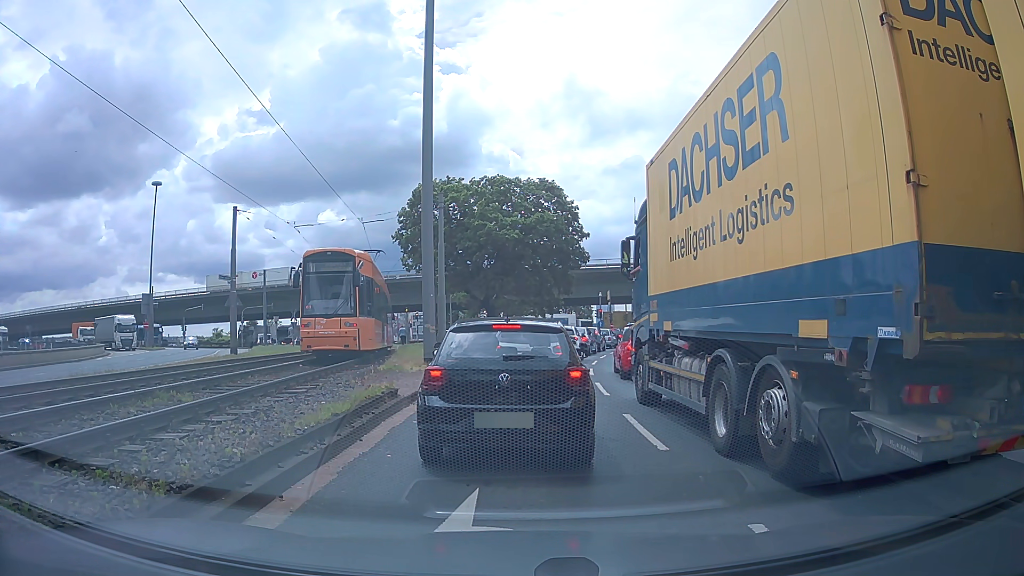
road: primary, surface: asphalt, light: Day
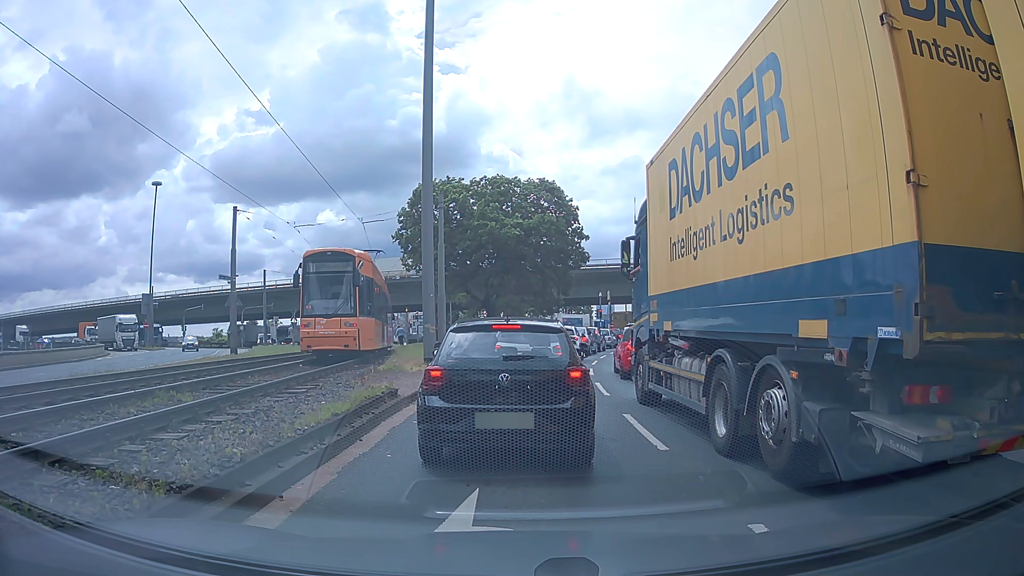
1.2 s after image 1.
(0.0, 0.0) m; 0°
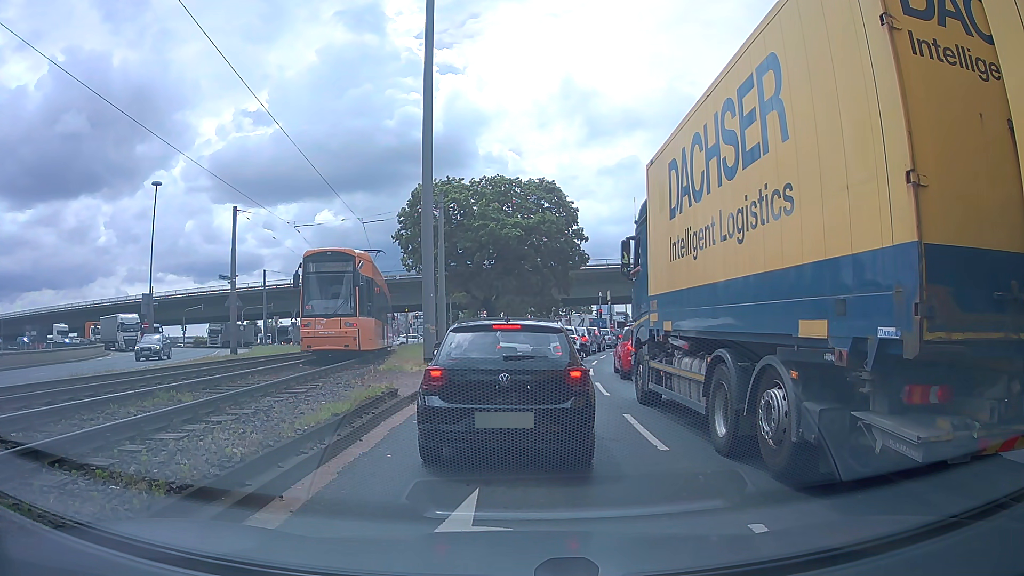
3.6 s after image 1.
(0.0, 0.0) m; 0°
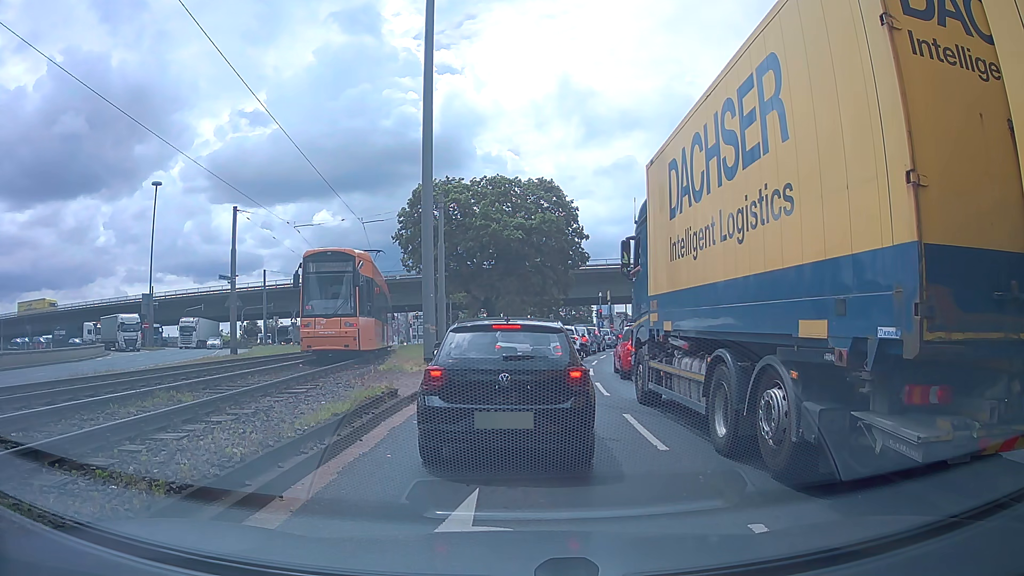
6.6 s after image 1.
(0.0, 0.0) m; 0°
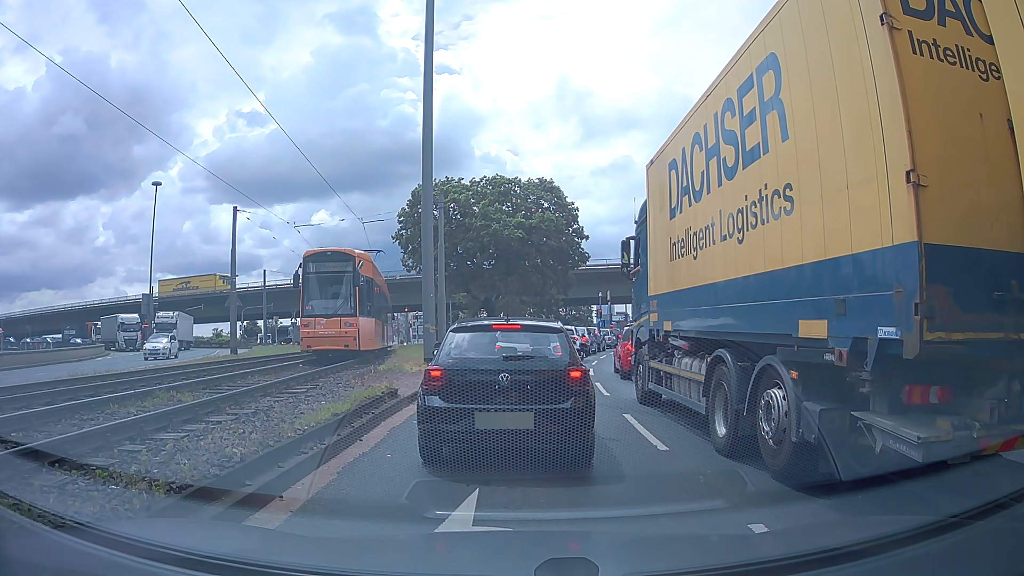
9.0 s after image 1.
(0.0, 0.0) m; 0°
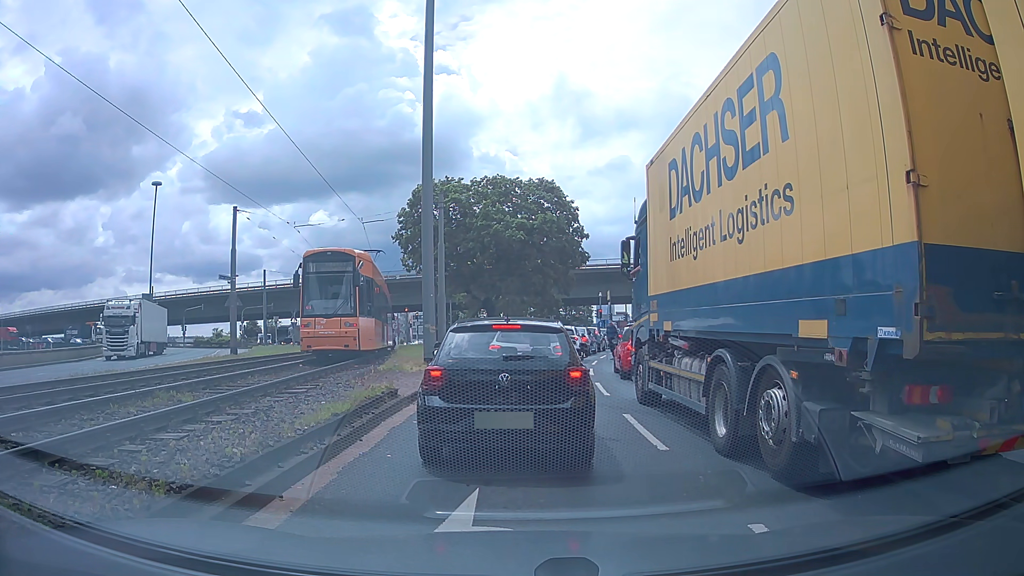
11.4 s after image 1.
(0.0, 0.0) m; 0°
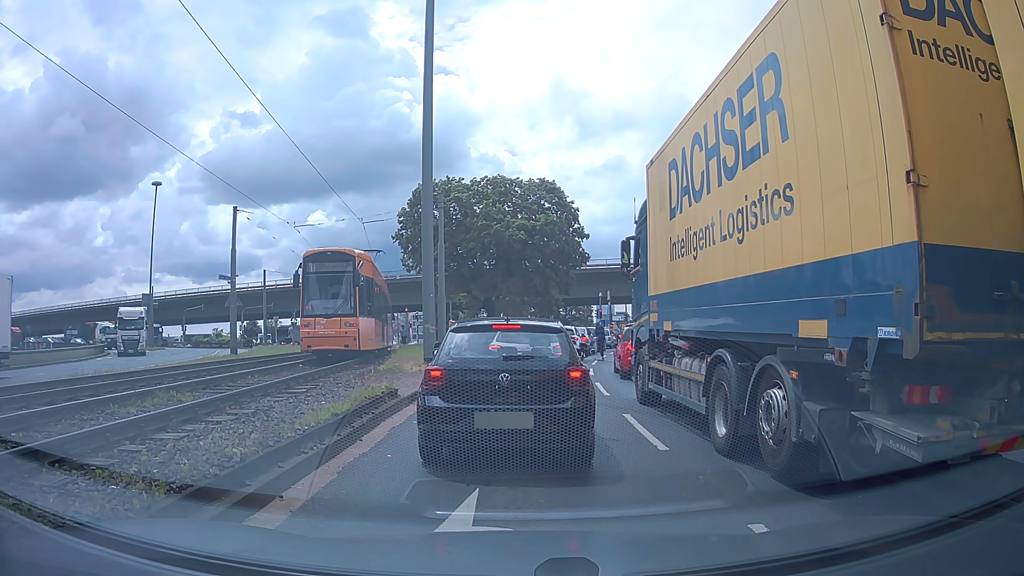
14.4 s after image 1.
(0.0, 0.0) m; 0°
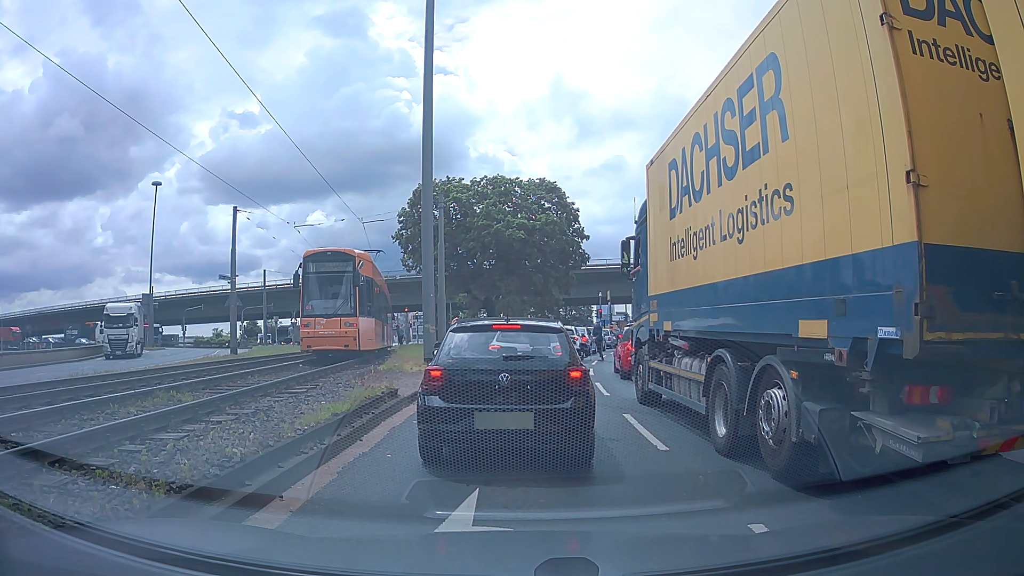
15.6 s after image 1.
(0.0, 0.0) m; 0°
